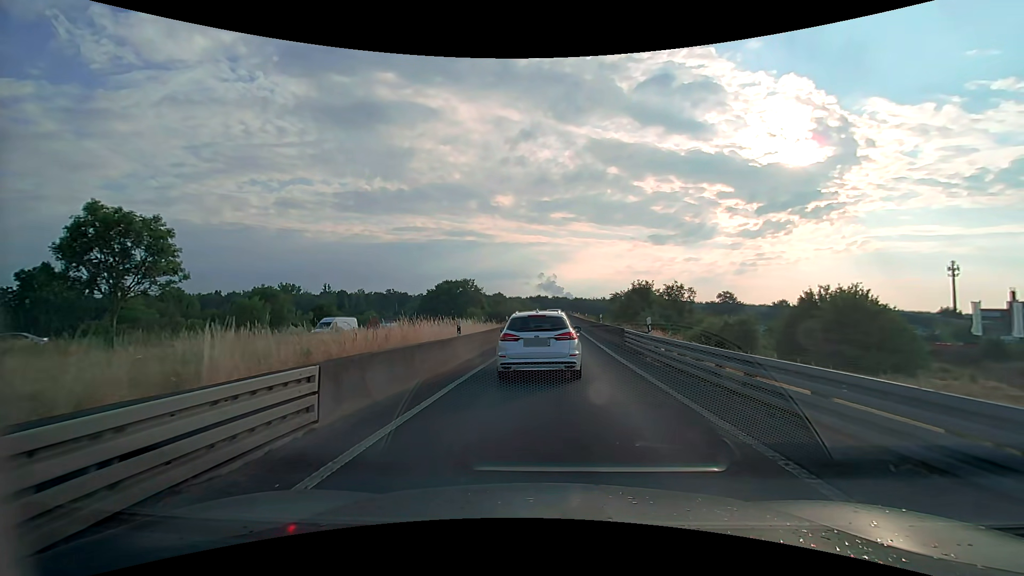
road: motorway_link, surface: asphalt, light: Day
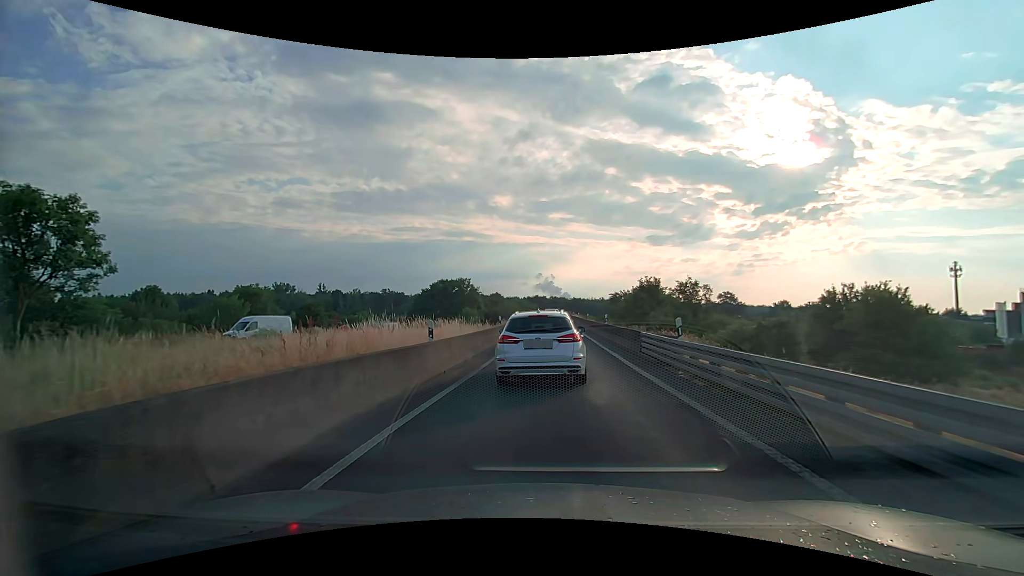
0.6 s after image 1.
(0.0, +3.8) m; 0°
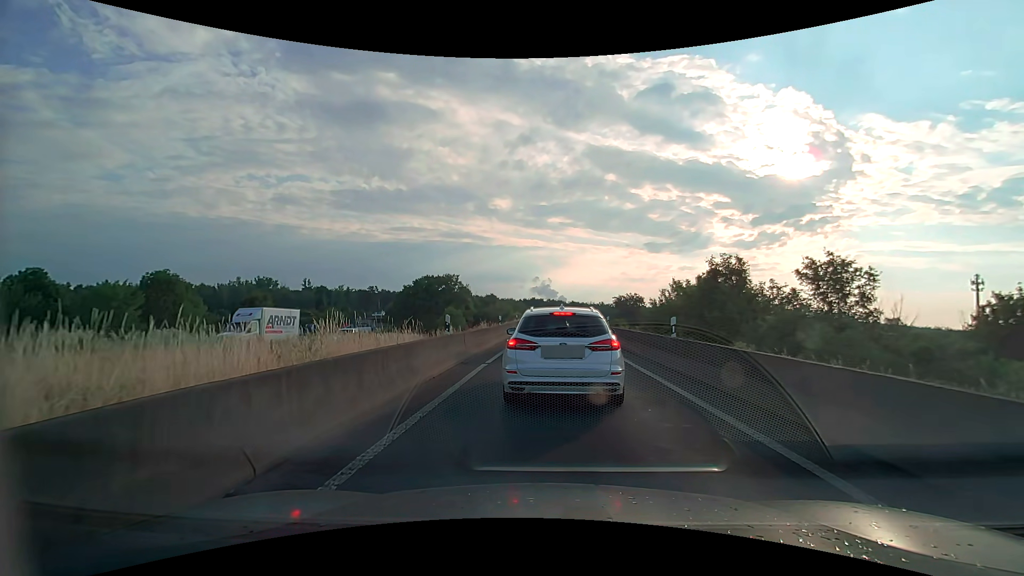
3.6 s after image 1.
(0.0, +15.5) m; 0°
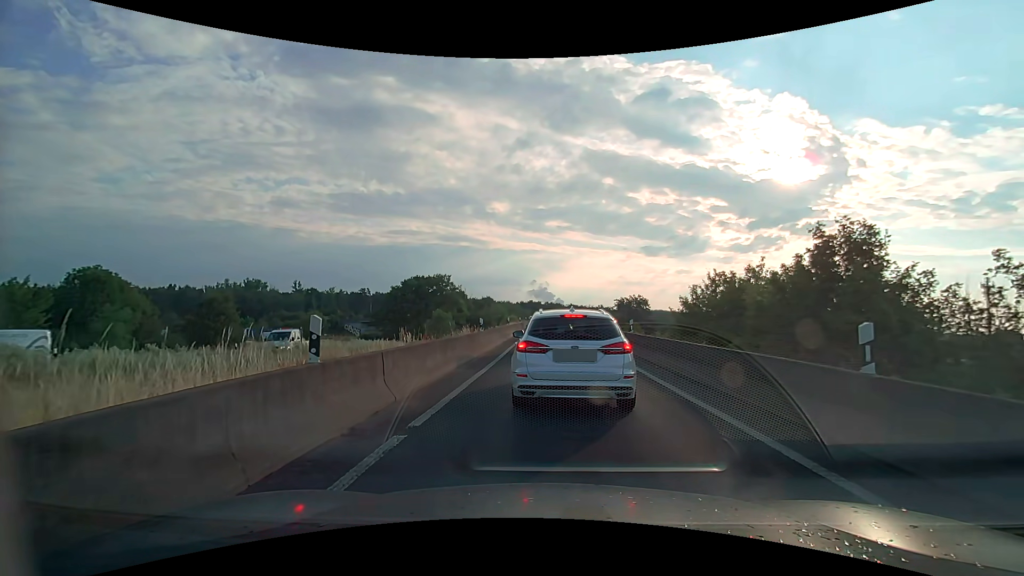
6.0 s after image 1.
(+0.1, +8.1) m; +1°
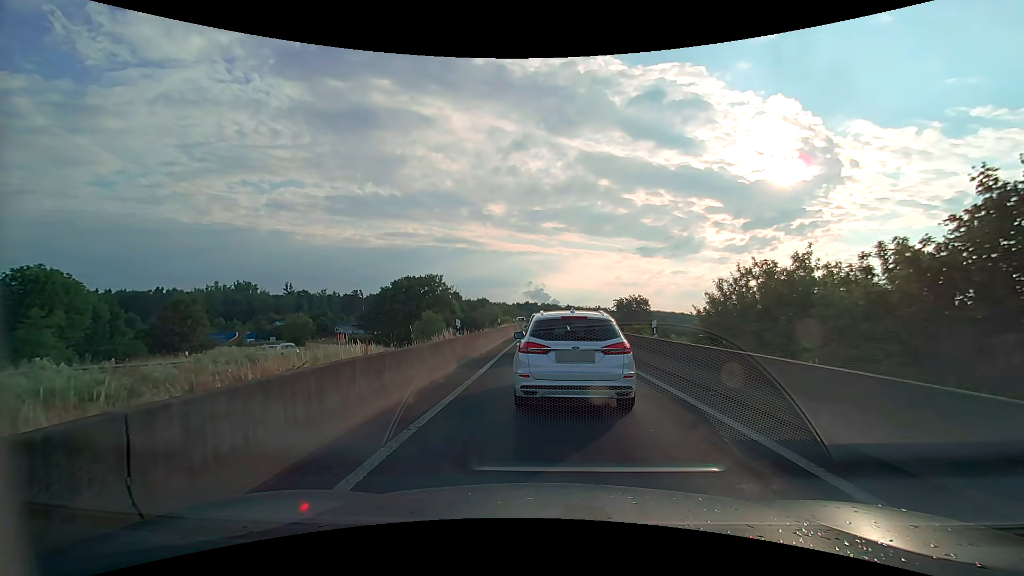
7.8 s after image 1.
(0.0, +4.9) m; +1°
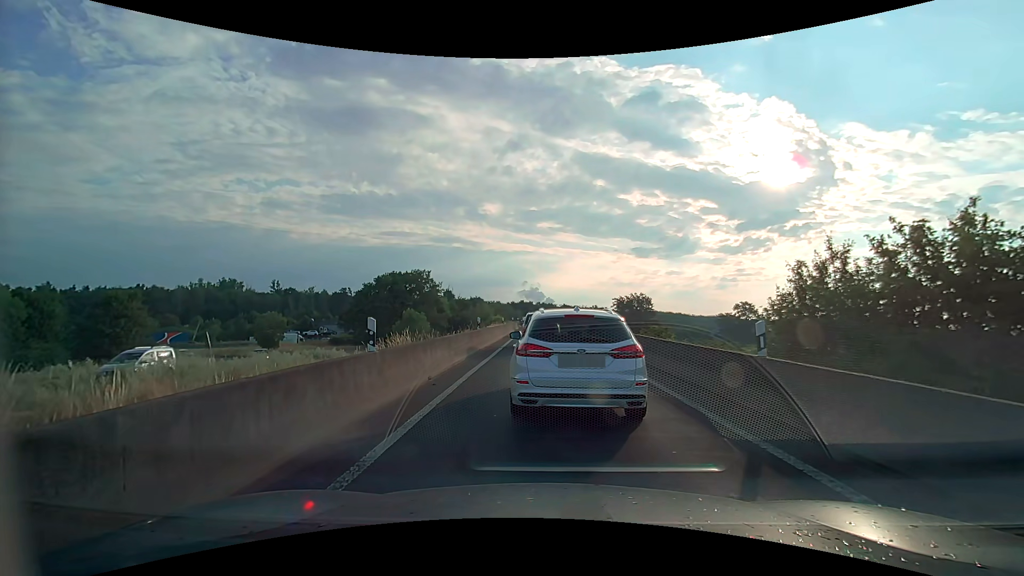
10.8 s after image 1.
(0.0, +8.0) m; 0°
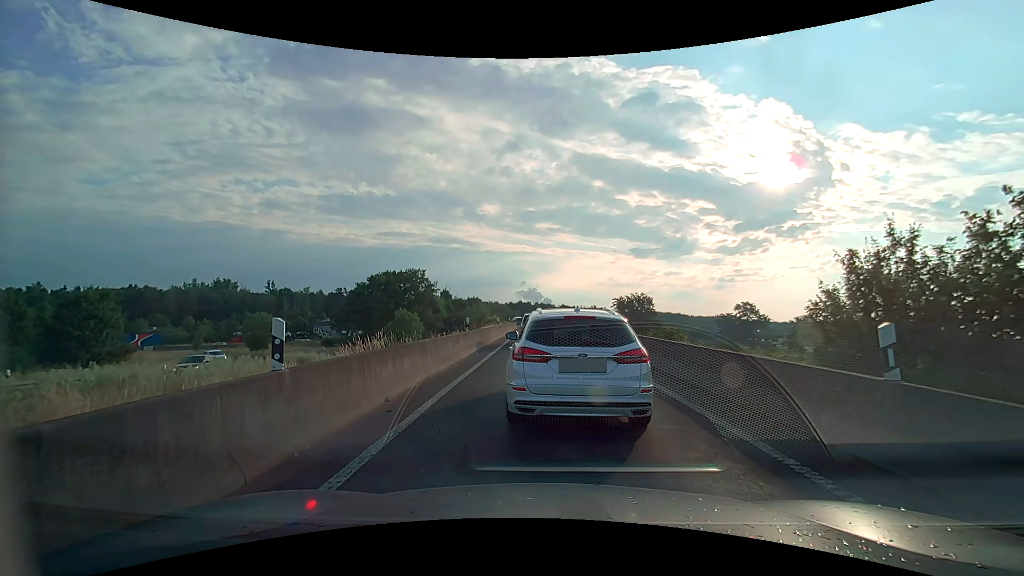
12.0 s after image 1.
(0.0, +2.9) m; 0°
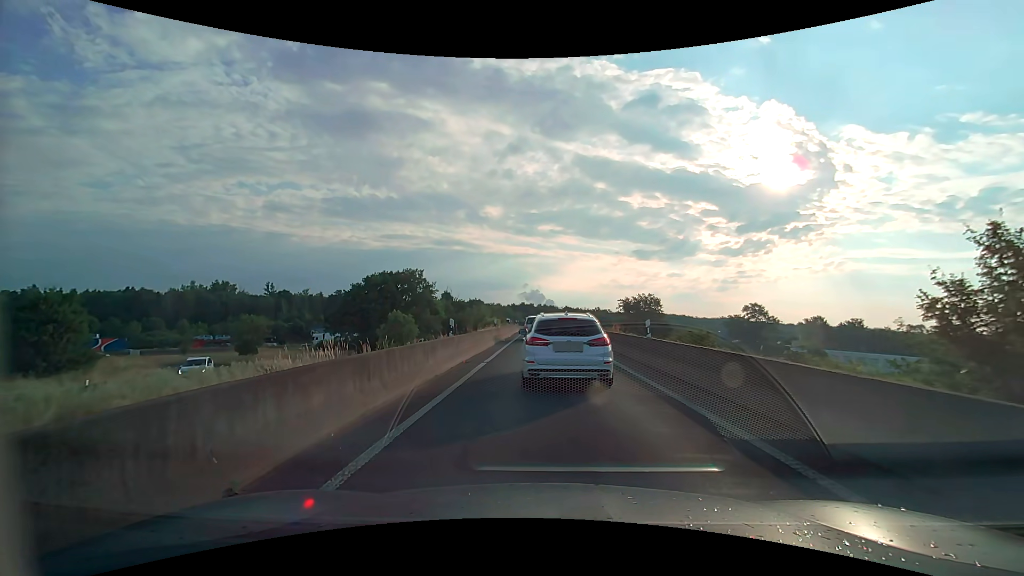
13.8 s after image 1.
(0.0, +4.3) m; +1°
(0, +10) (0, +20) (-1, +30) (-1, +40) (-1, +50) (-1, +60) (-2, +70) (-2, +80) (-4, +90) (-6, +100) m
